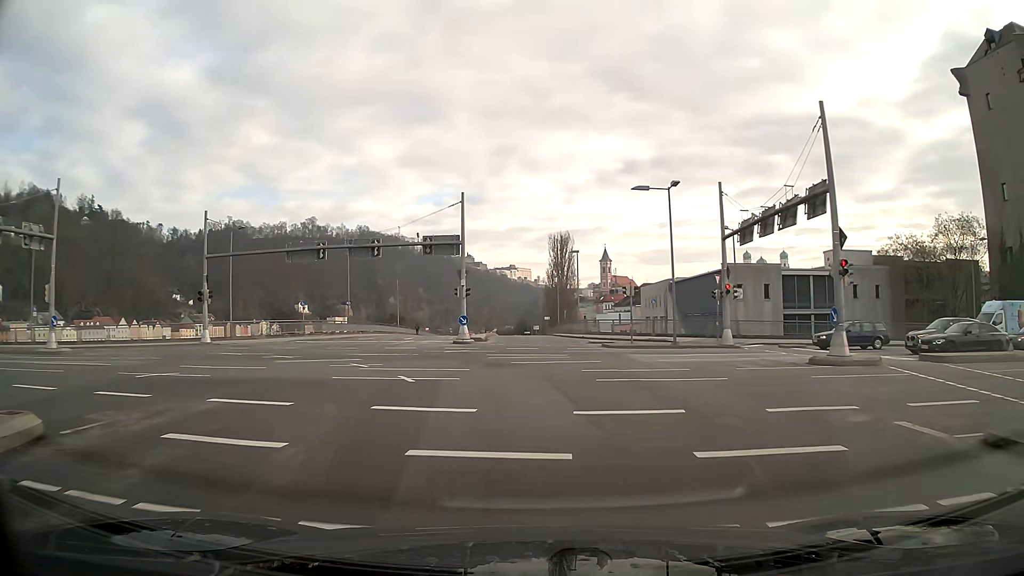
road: primary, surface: asphalt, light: Day
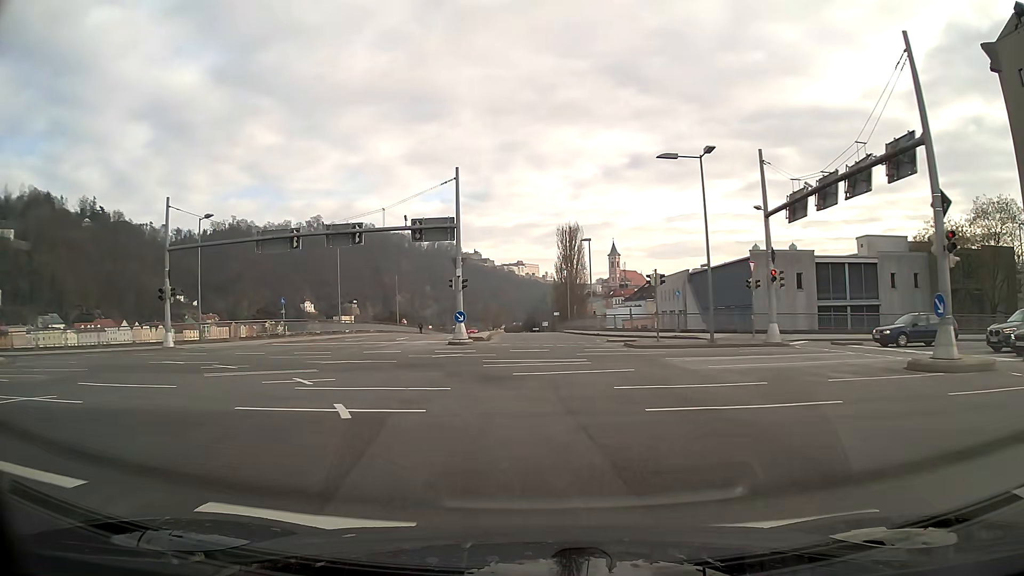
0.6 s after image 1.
(-0.1, +5.8) m; -1°
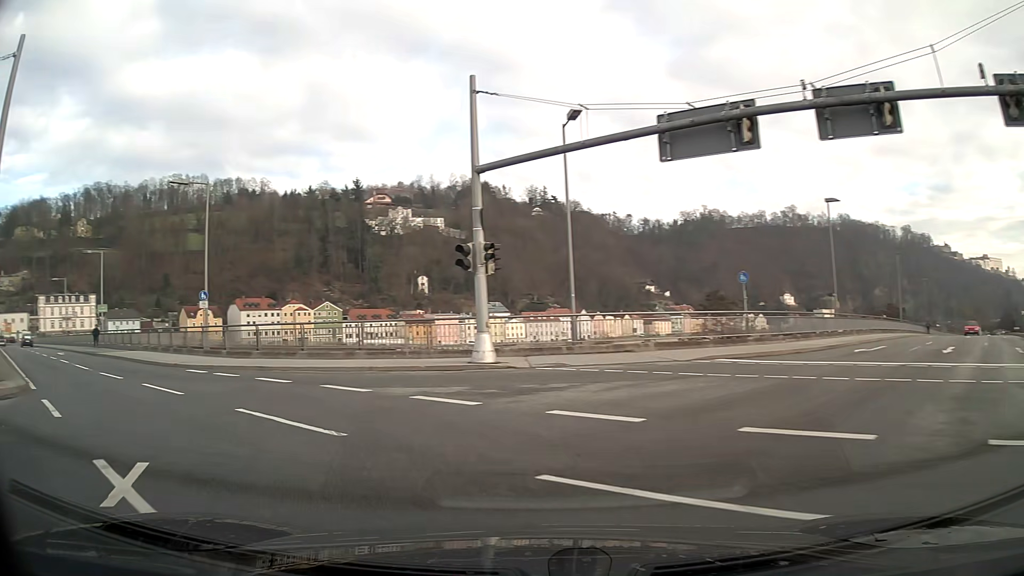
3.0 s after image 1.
(-6.9, +19.3) m; -46°
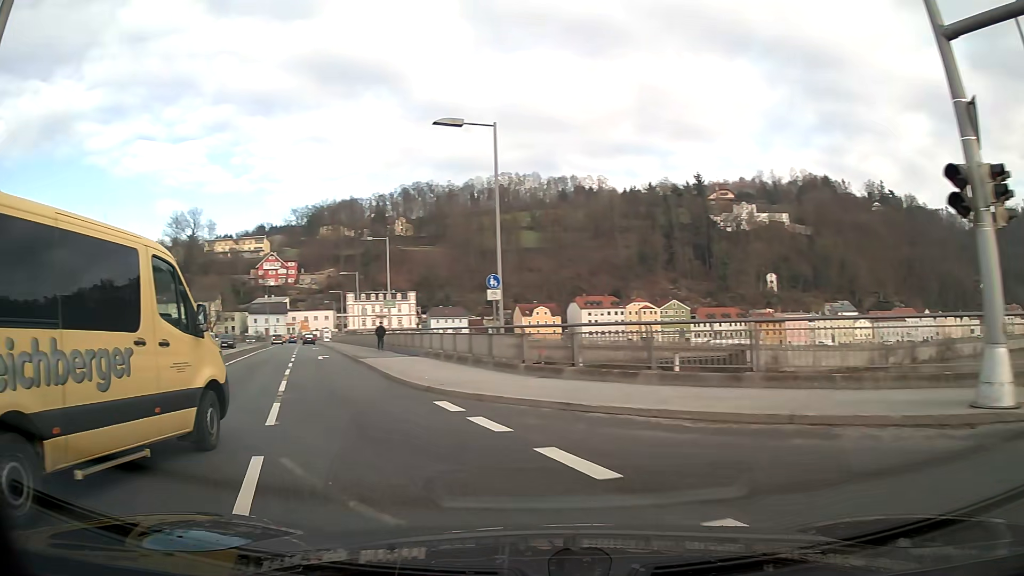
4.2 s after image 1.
(-2.4, +9.5) m; -28°
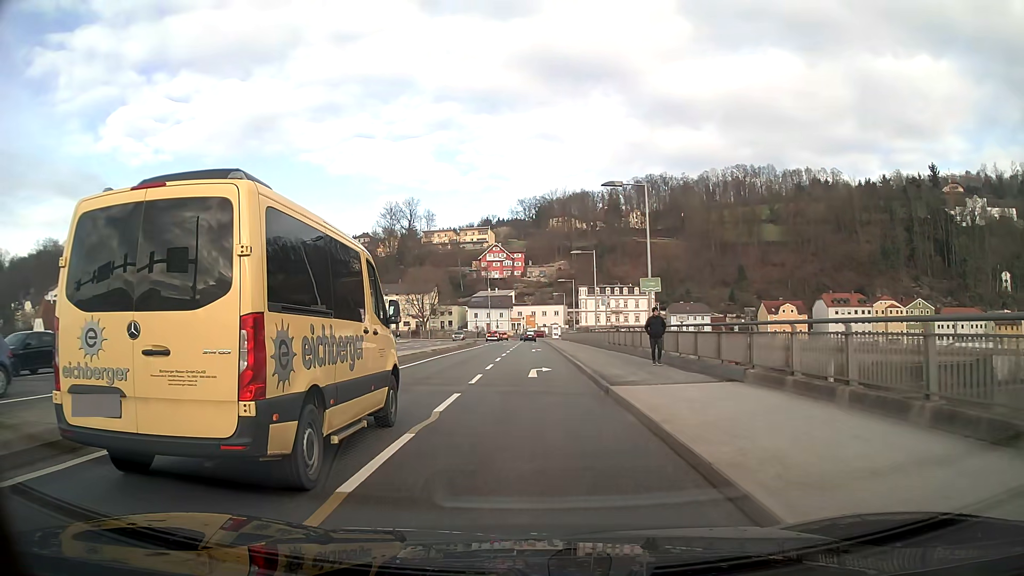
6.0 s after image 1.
(-3.3, +16.9) m; -15°
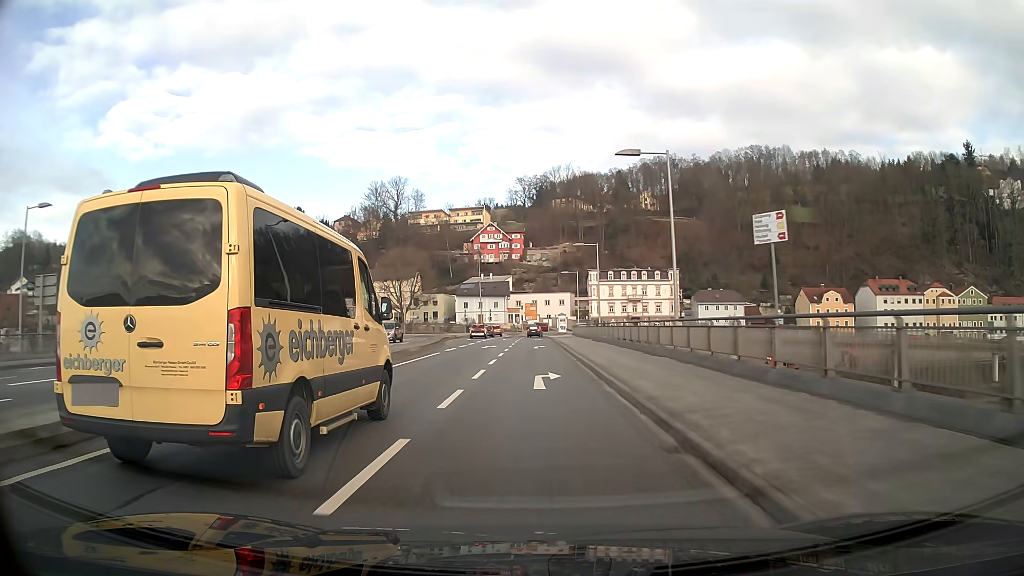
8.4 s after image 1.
(-0.1, +30.6) m; 0°
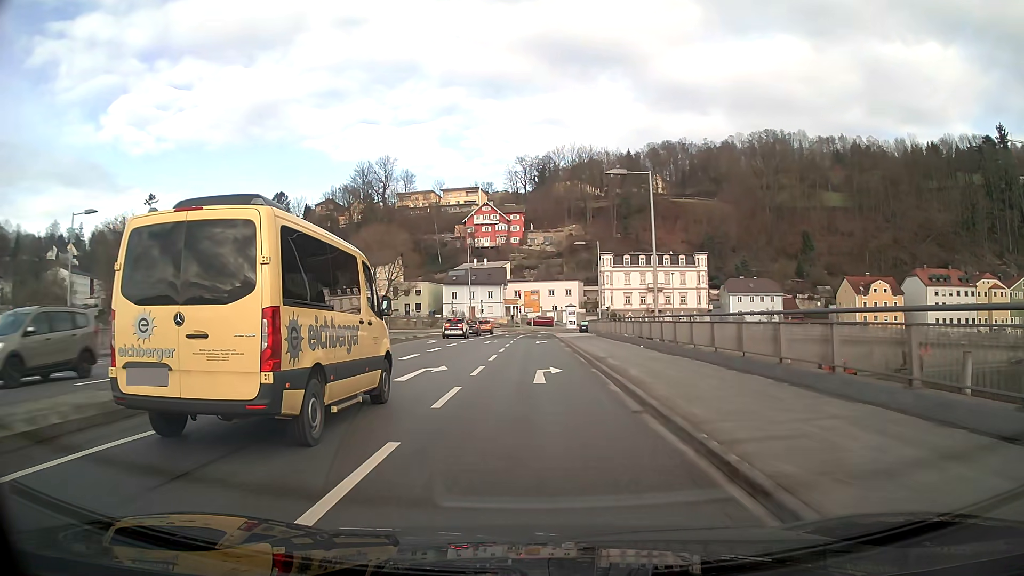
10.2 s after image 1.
(0.0, +24.6) m; 0°
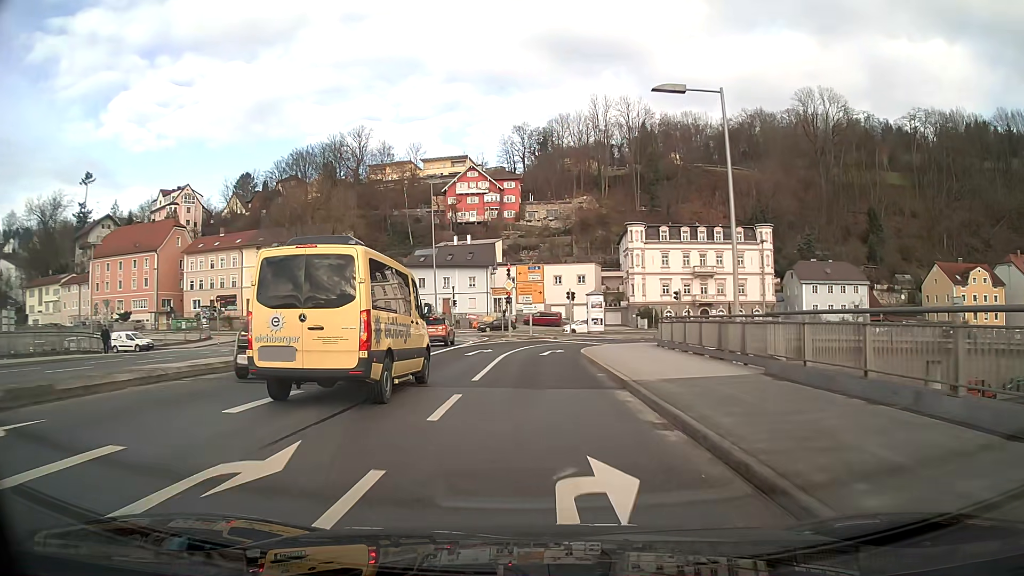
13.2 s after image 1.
(0.0, +37.1) m; 0°
(0, +10) (0, +20) (+1, +30) (+5, +39) (+13, +45) (+23, +46) (+33, +46) (+43, +47) (+53, +47) (+63, +47) m
